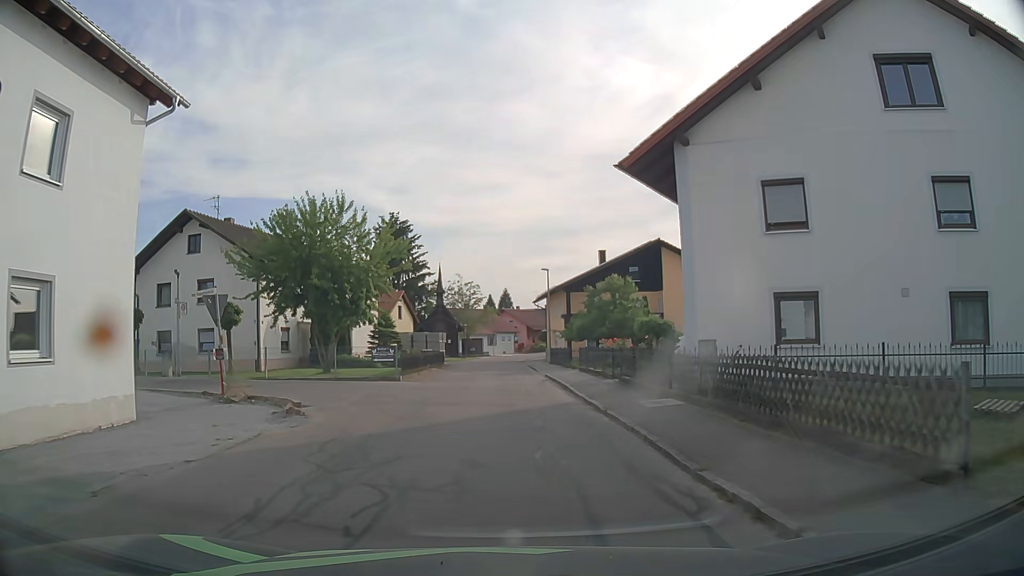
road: residential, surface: asphalt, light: Day
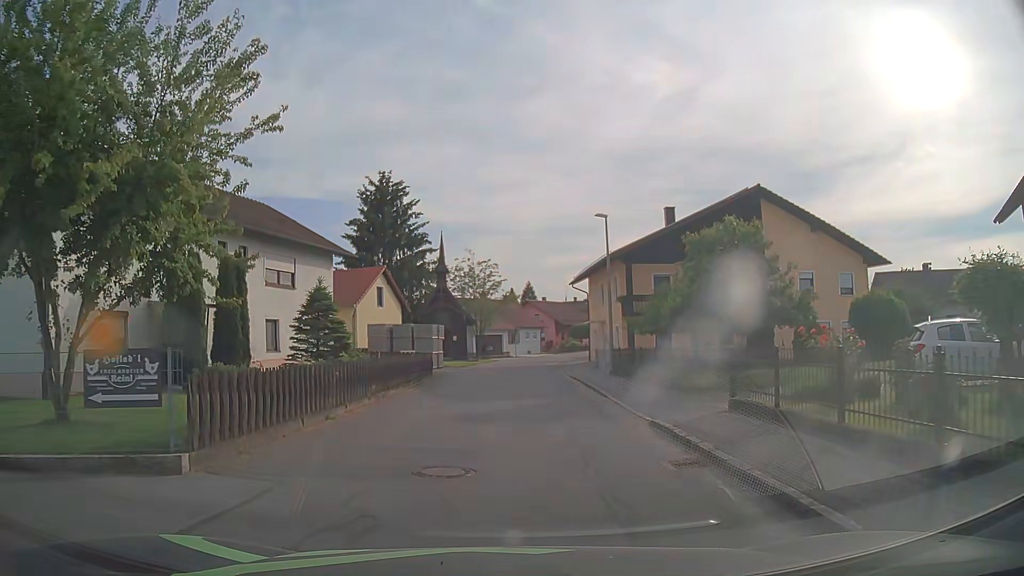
(-0.3, +18.0) m; -3°
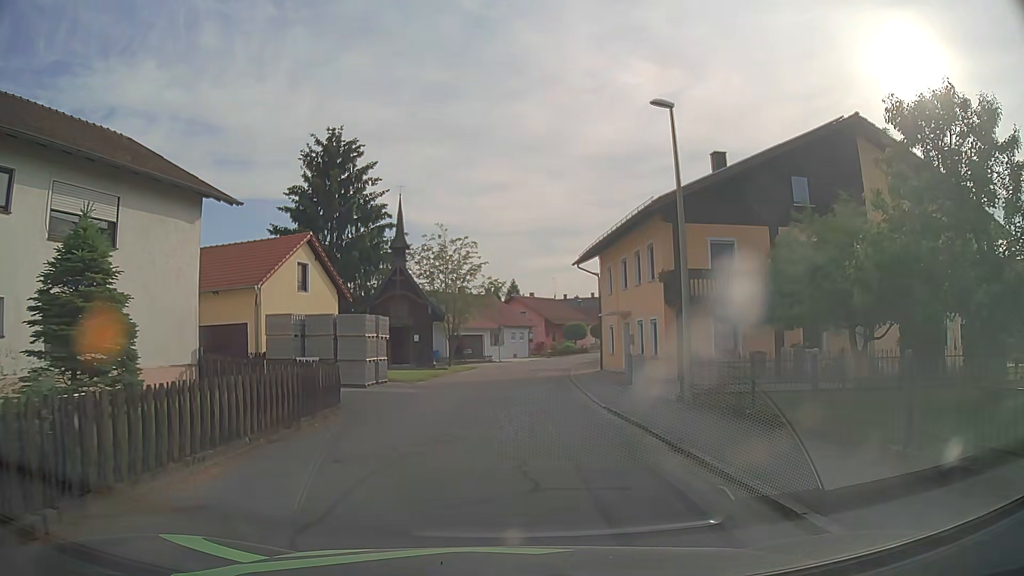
(+0.4, +13.0) m; +2°
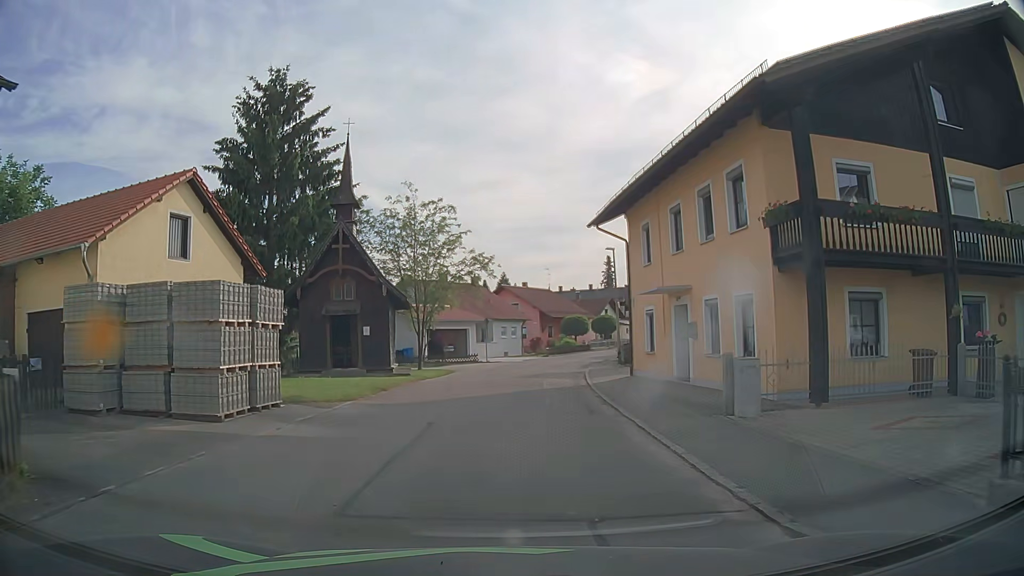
(+0.1, +10.6) m; +1°
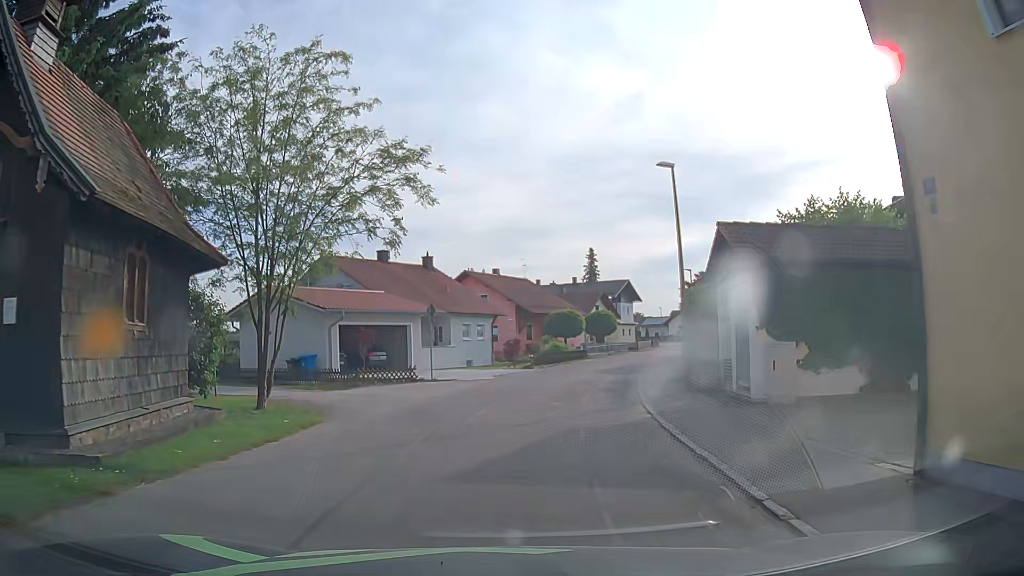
(+0.2, +18.3) m; +2°
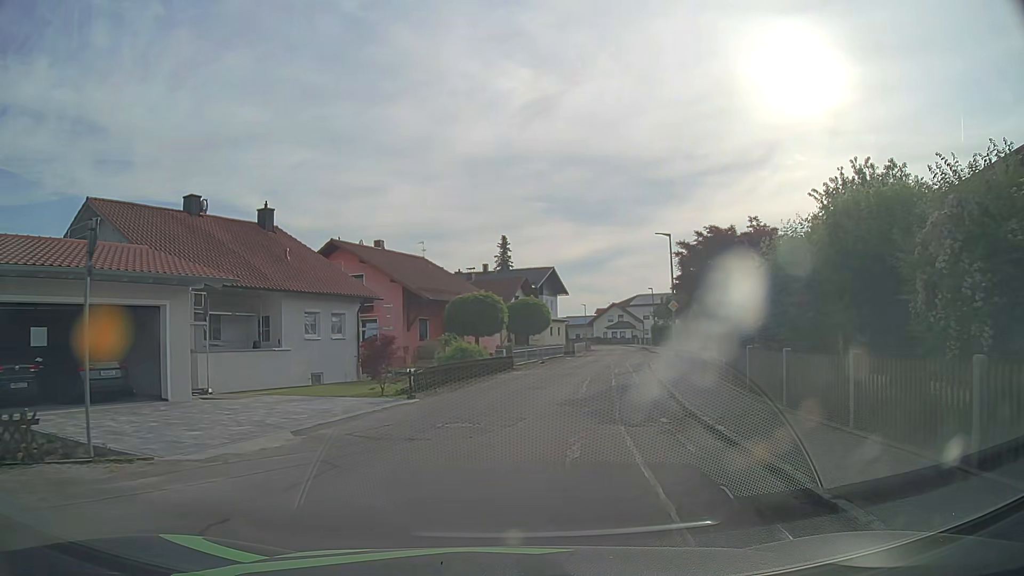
(+1.1, +17.9) m; +8°
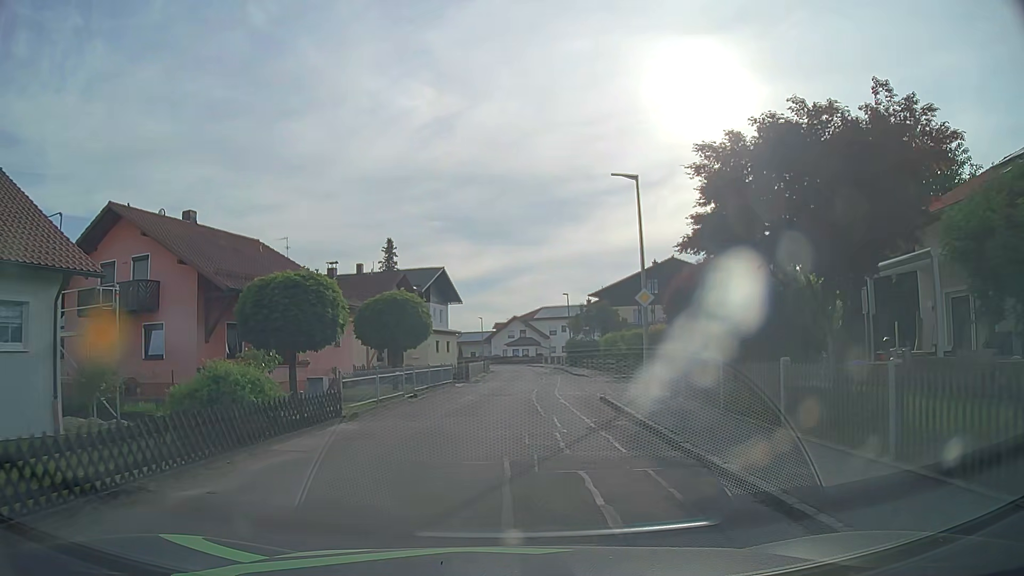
(+1.2, +14.6) m; +8°
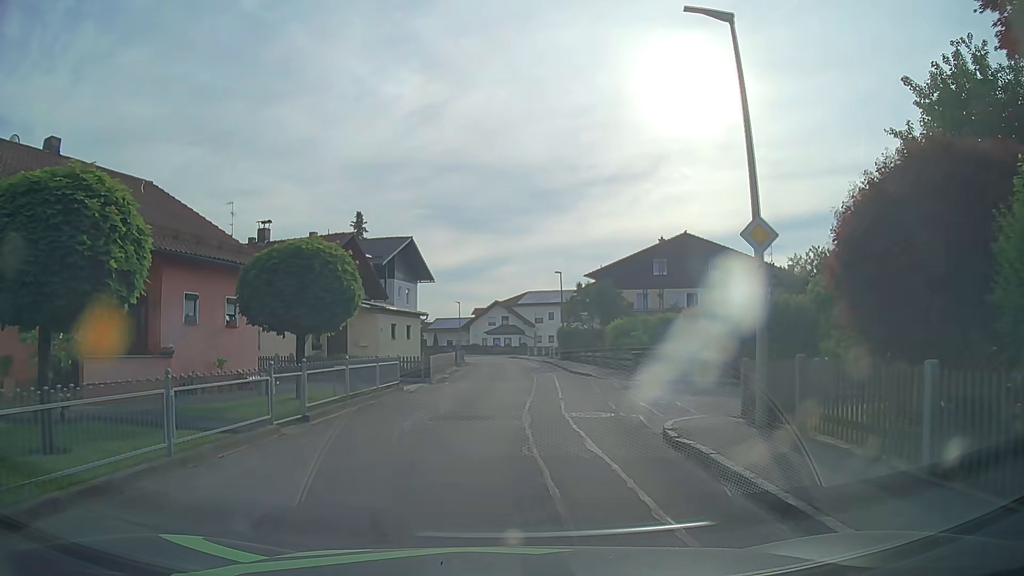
(+0.2, +9.8) m; +2°
(0, +10) (+1, +20) (+1, +30) (+1, +40) (0, +50) (-1, +60) (-4, +70) (-7, +79) (-11, +88) (-15, +97) m
